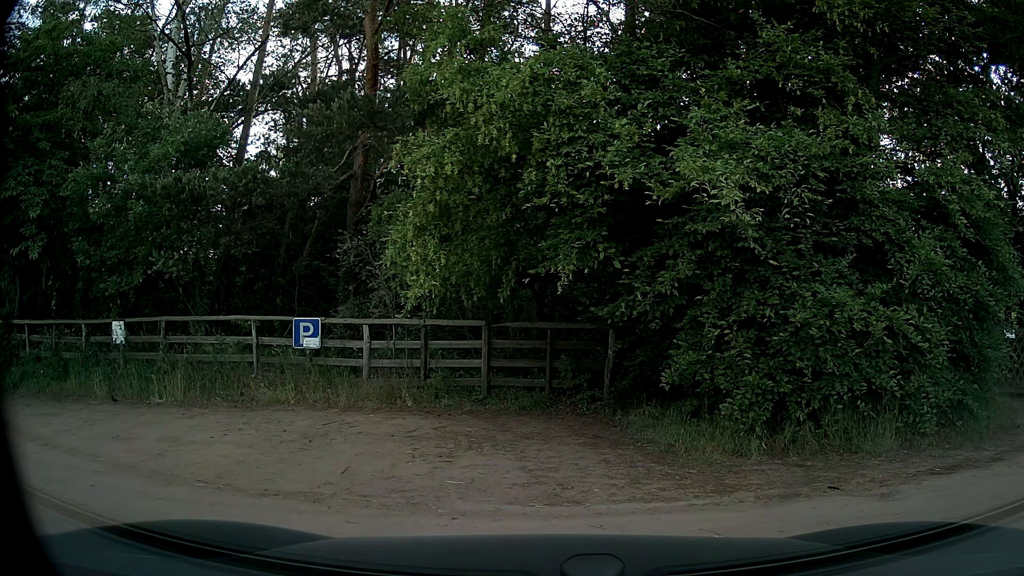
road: secondary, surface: asphalt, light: Day
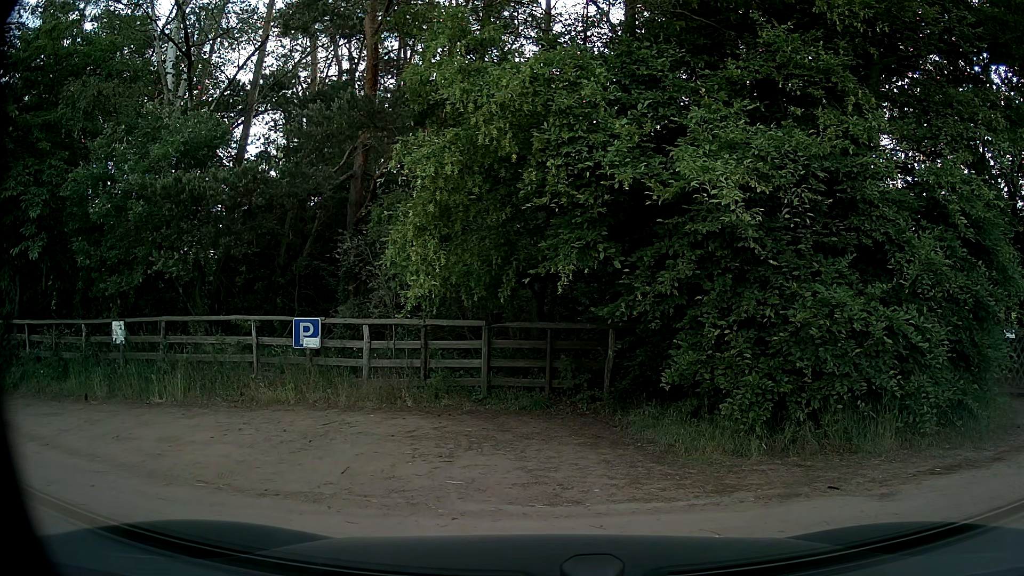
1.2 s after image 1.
(0.0, 0.0) m; 0°
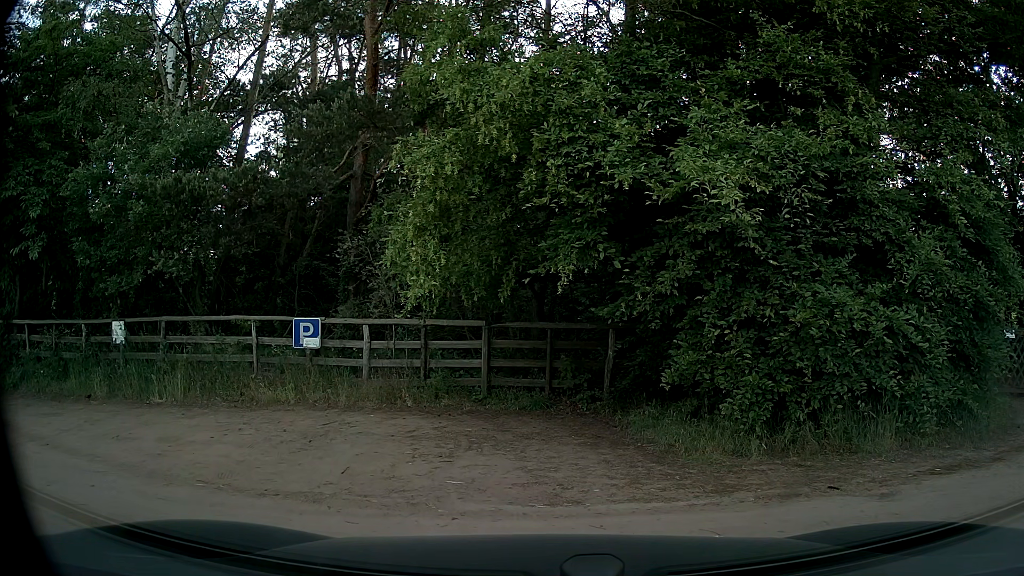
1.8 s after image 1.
(0.0, 0.0) m; 0°
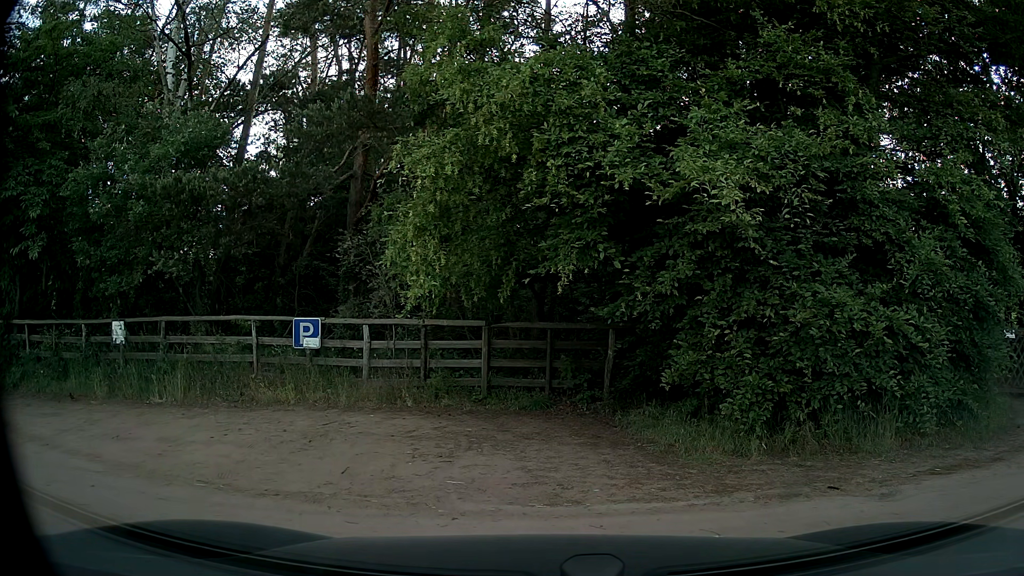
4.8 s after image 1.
(0.0, 0.0) m; 0°
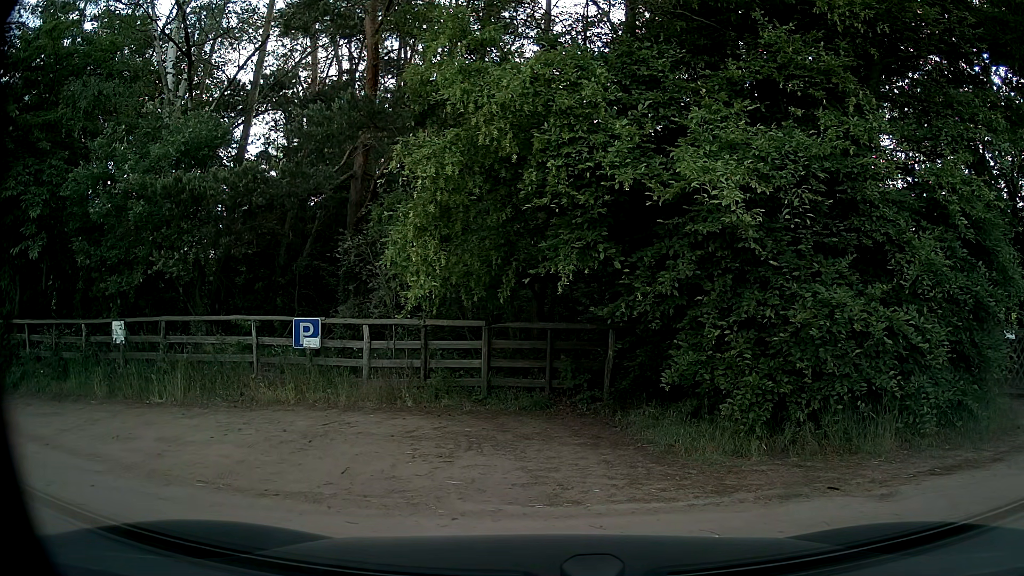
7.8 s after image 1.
(0.0, 0.0) m; 0°
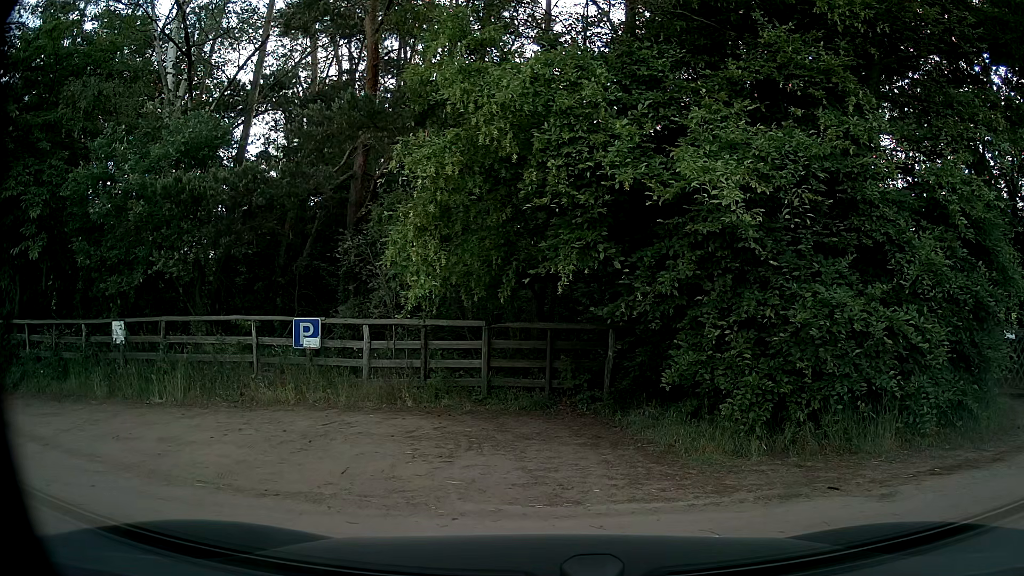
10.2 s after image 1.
(0.0, 0.0) m; 0°
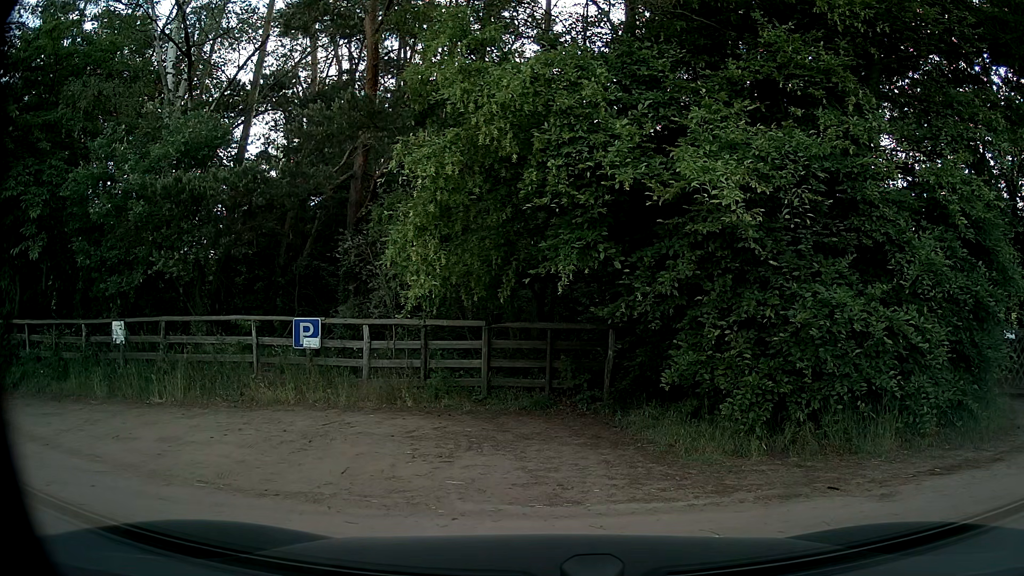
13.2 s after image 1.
(0.0, 0.0) m; 0°
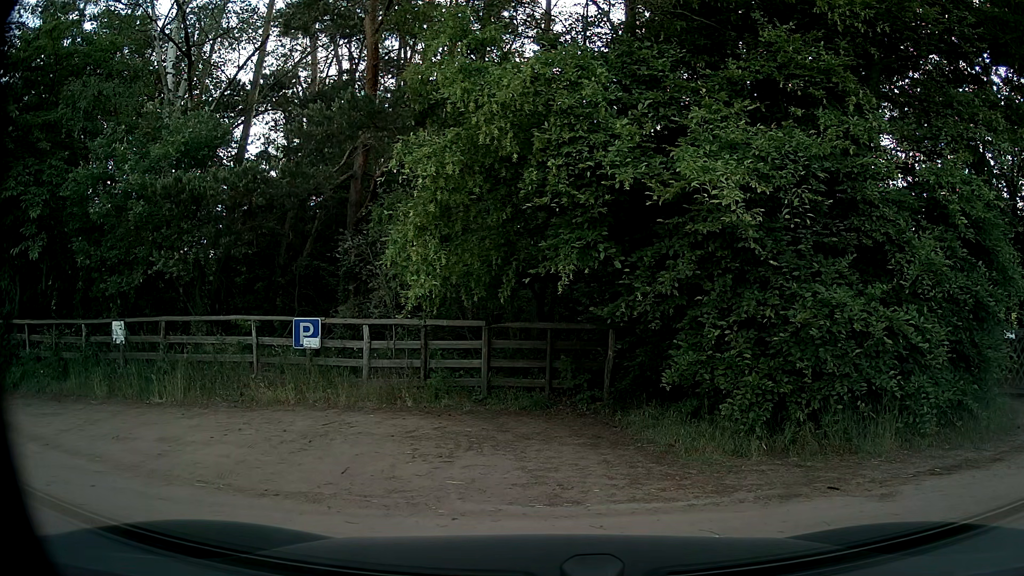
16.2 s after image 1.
(0.0, 0.0) m; 0°
